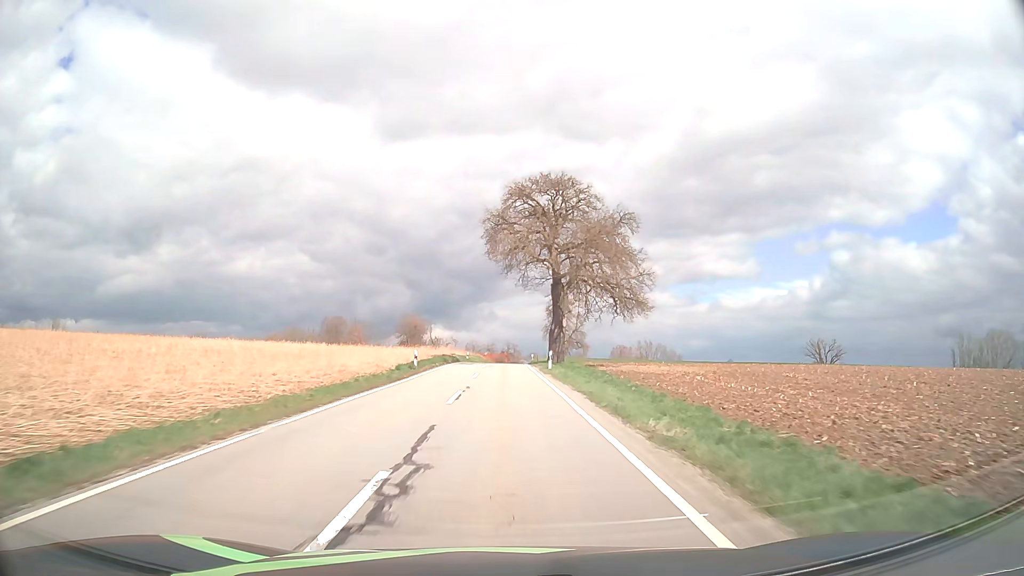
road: tertiary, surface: asphalt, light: Day
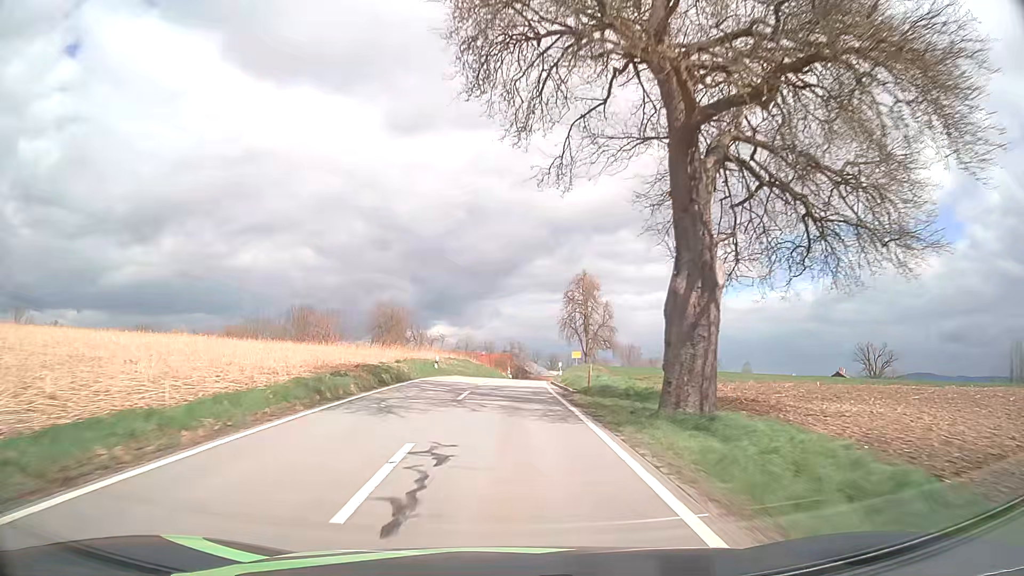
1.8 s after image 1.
(0.0, +33.5) m; 0°
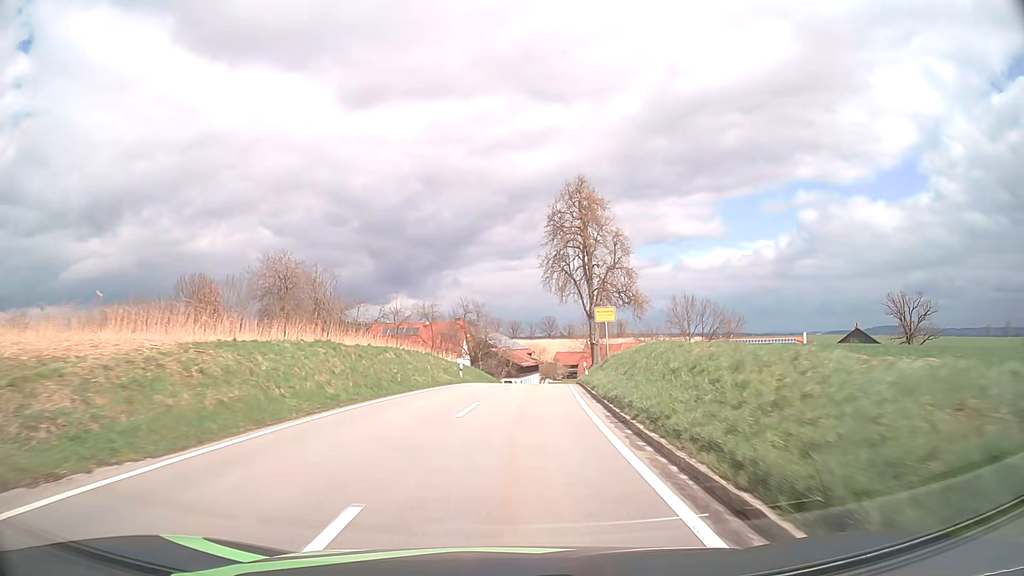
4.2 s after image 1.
(+0.8, +39.1) m; +3°
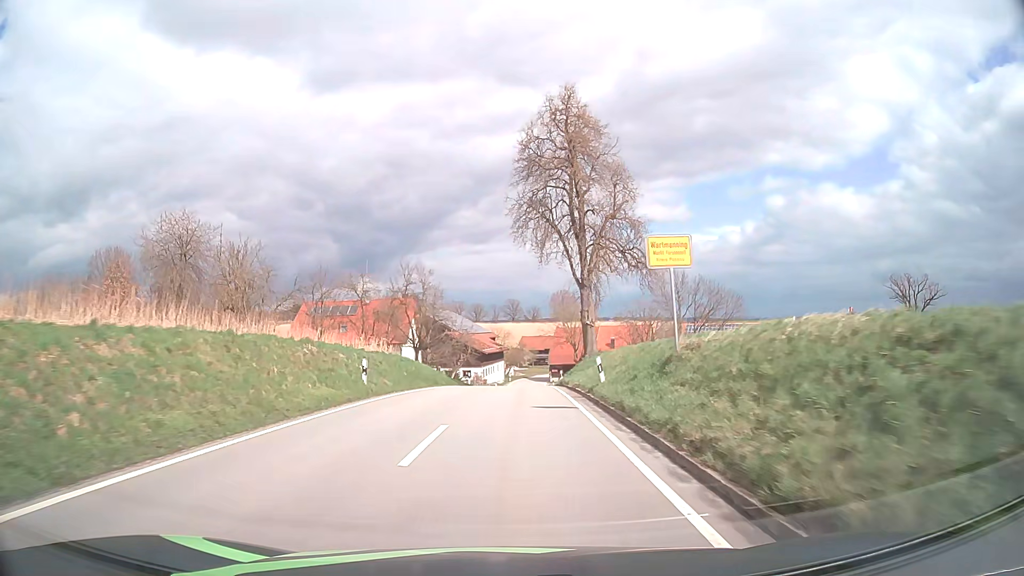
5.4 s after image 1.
(+0.5, +17.9) m; +3°
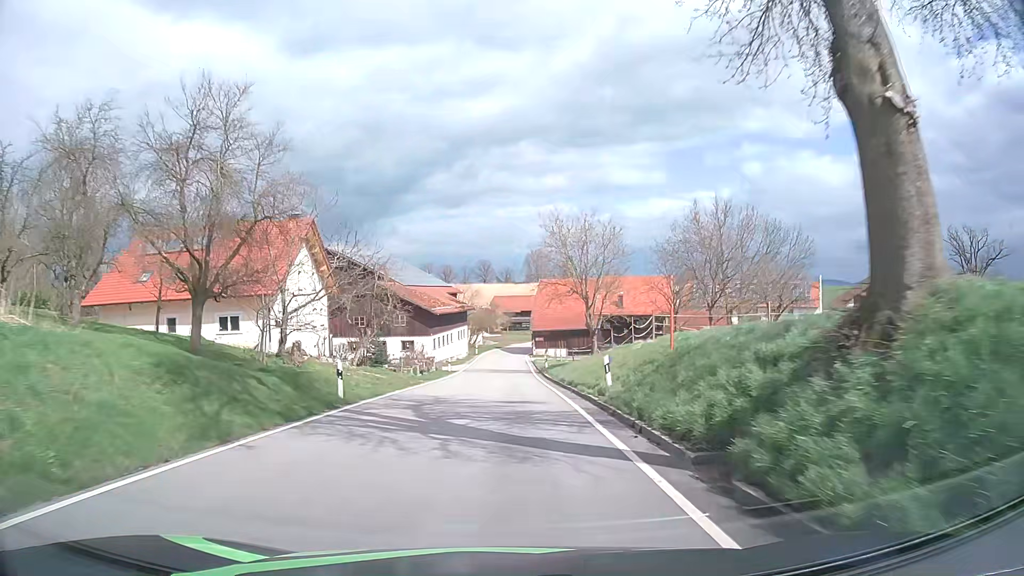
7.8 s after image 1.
(+0.8, +33.5) m; +2°
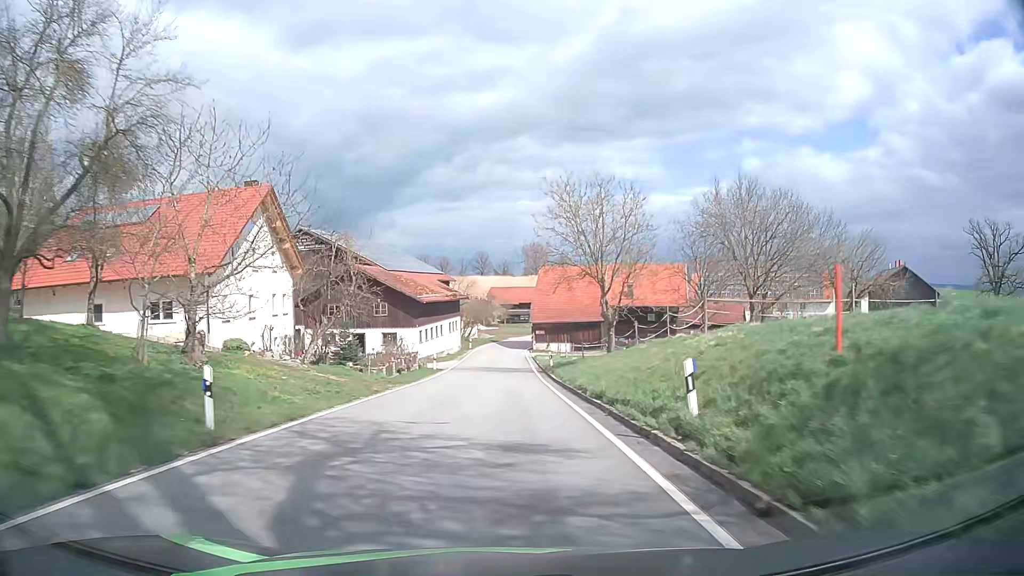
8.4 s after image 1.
(0.0, +8.1) m; 0°
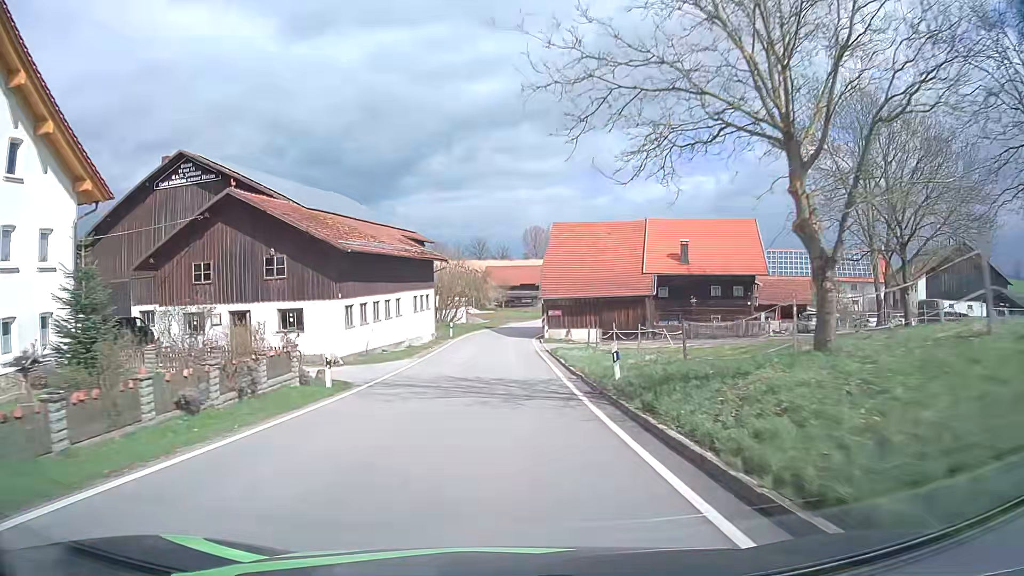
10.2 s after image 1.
(+0.2, +24.4) m; 0°
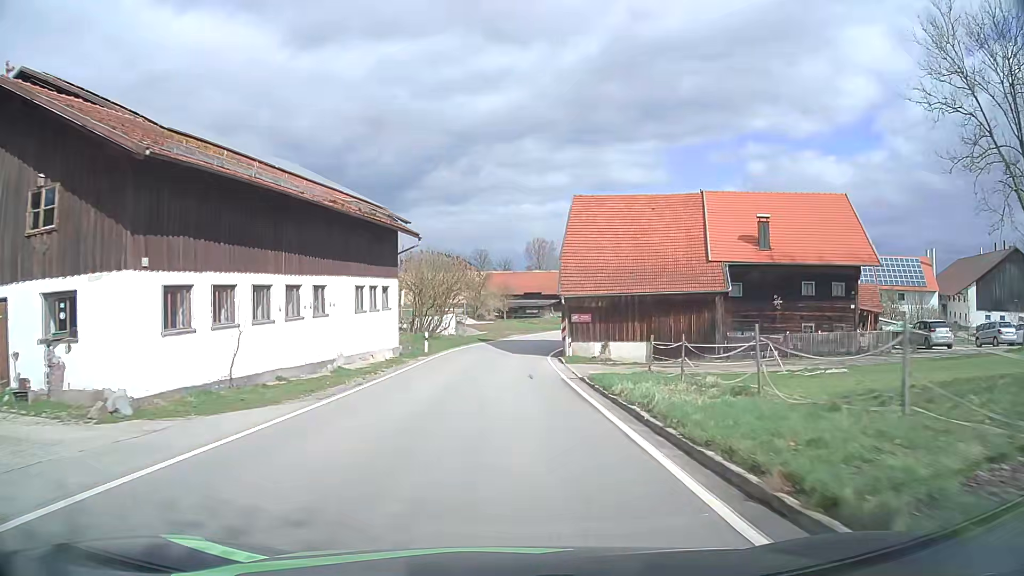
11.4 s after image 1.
(0.0, +16.6) m; 0°
(0, +10) (0, +20) (0, +30) (+1, +40) (+3, +50) (+6, +59) (+9, +69) (+13, +78) (+18, +87) (+22, +96) m
